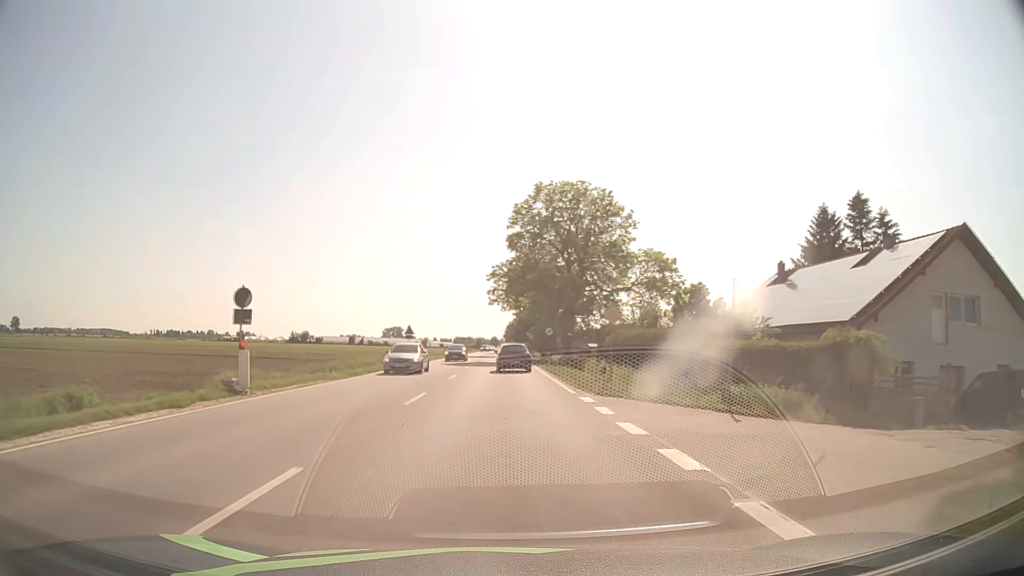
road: unclassified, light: Day
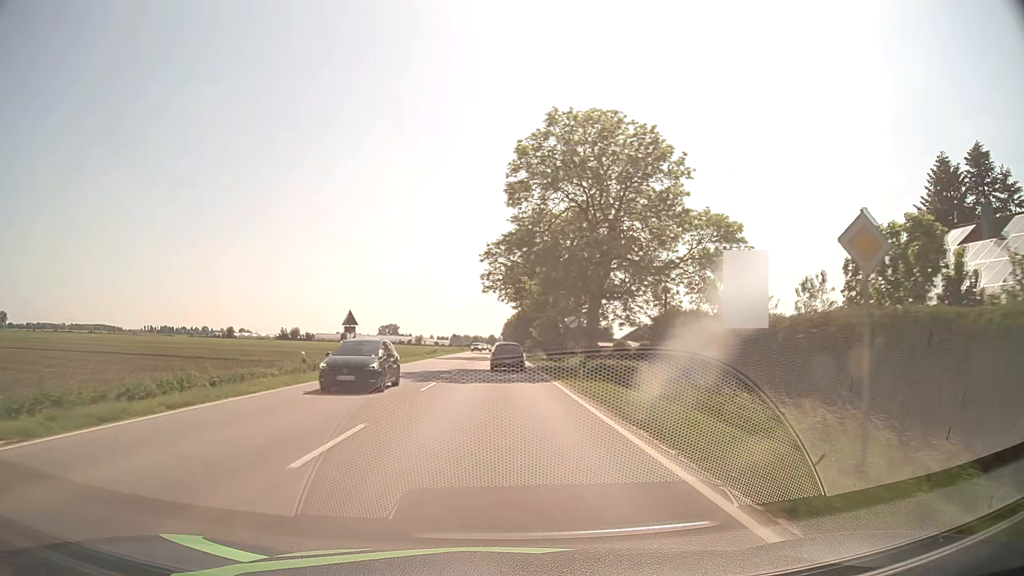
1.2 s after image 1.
(0.0, +20.0) m; 0°
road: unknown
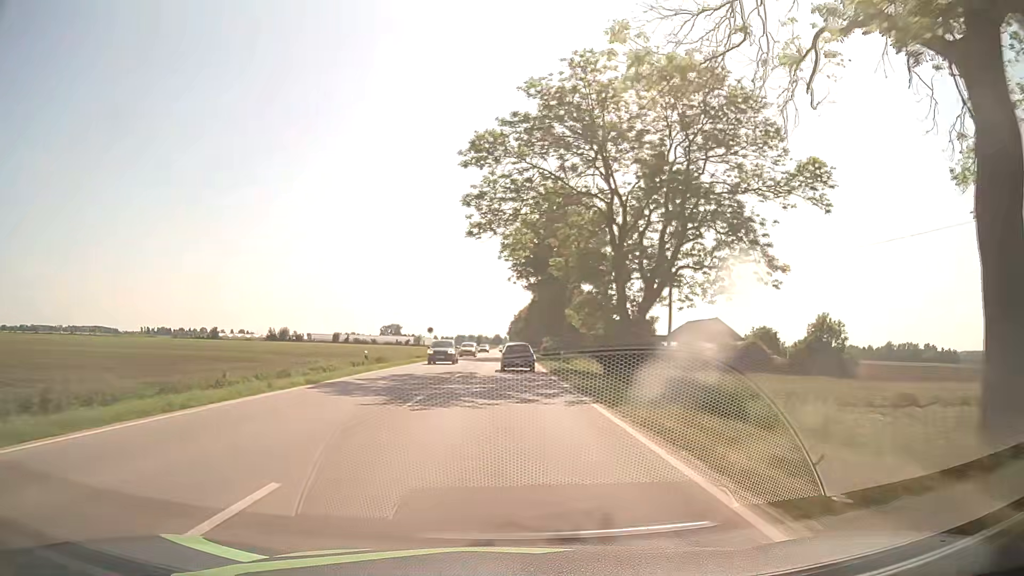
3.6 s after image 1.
(-0.2, +40.8) m; -1°
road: primary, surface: asphalt
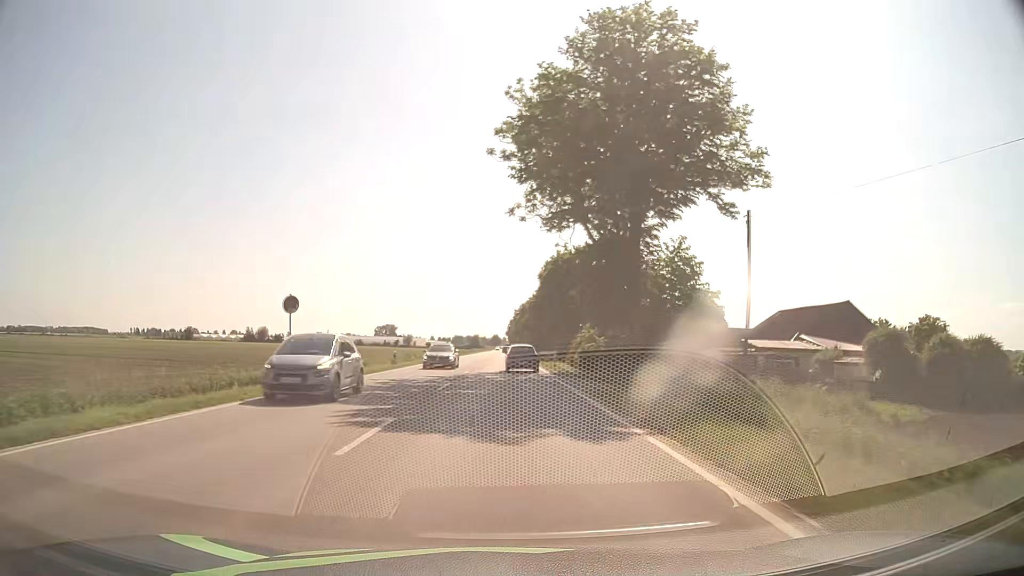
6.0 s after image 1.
(+0.4, +41.9) m; +1°
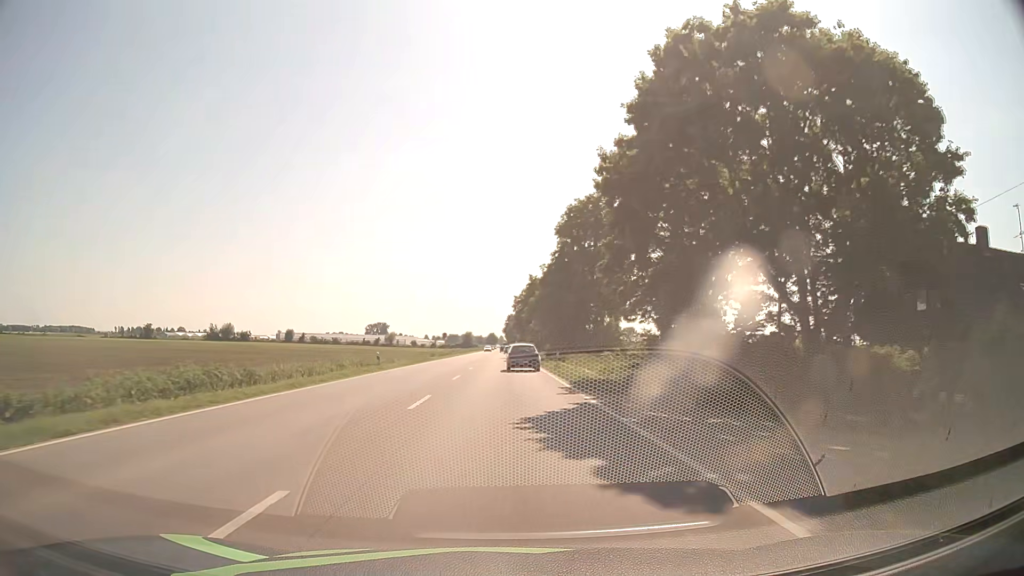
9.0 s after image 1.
(+0.1, +54.0) m; 0°
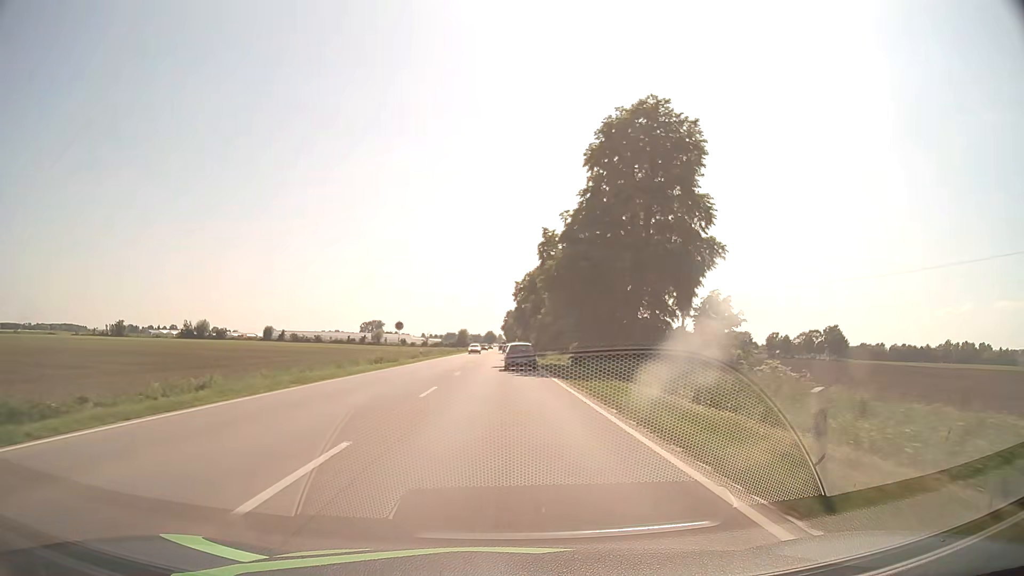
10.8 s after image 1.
(0.0, +33.0) m; 0°
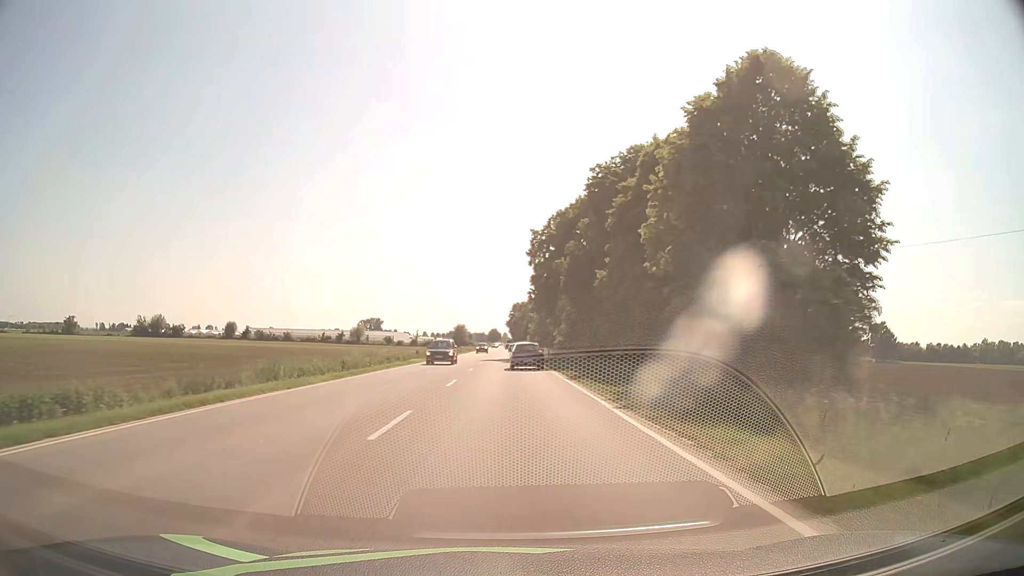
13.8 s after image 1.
(-0.4, +55.7) m; 0°
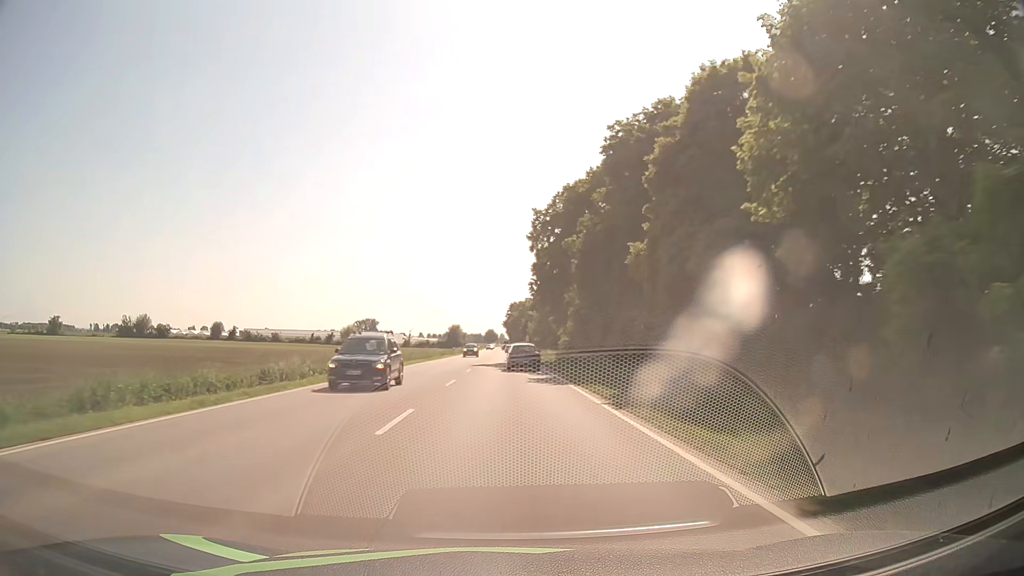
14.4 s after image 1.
(0.0, +11.3) m; 0°
(0, +10) (0, +20) (0, +30) (0, +40) (0, +50) (0, +60) (0, +70) (0, +80) (0, +90) (0, +100) m
